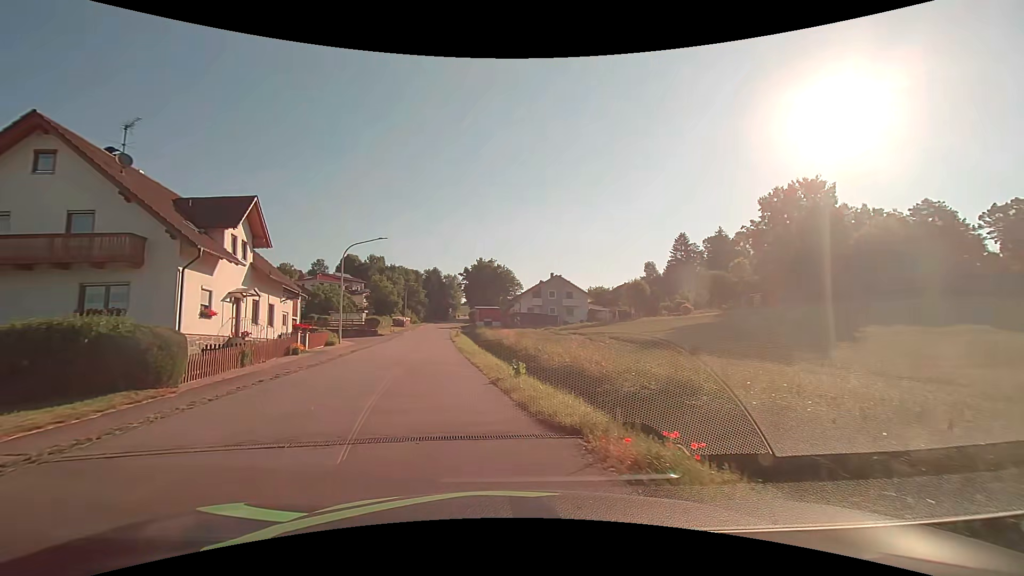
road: tertiary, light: Day
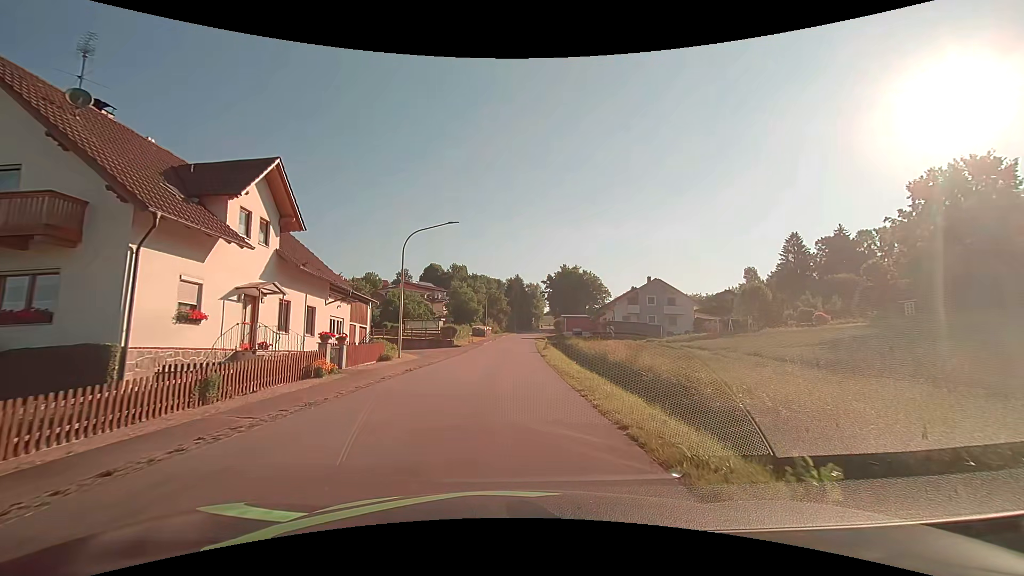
(-1.1, +9.2) m; -9°
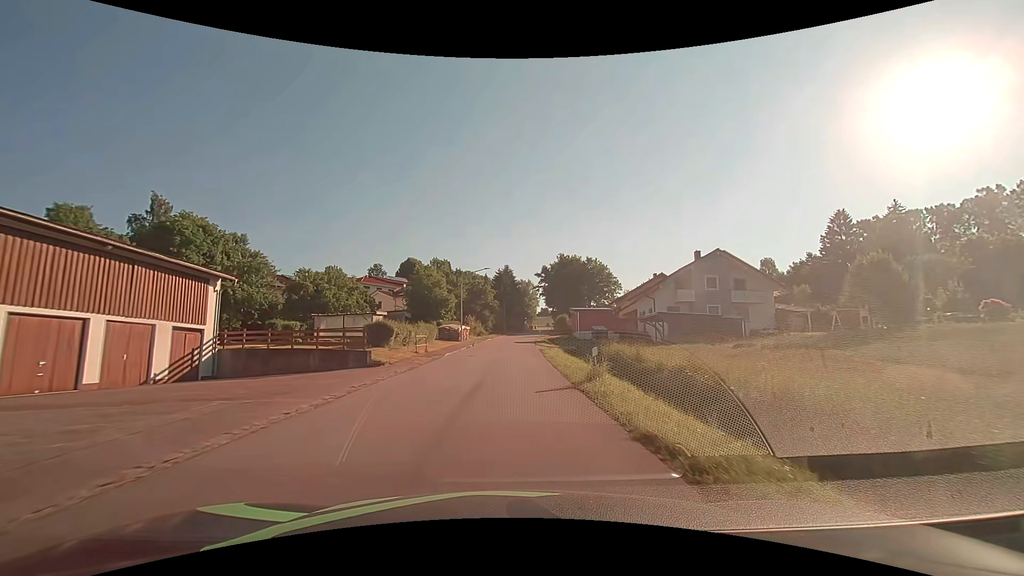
(+0.4, +26.2) m; +1°
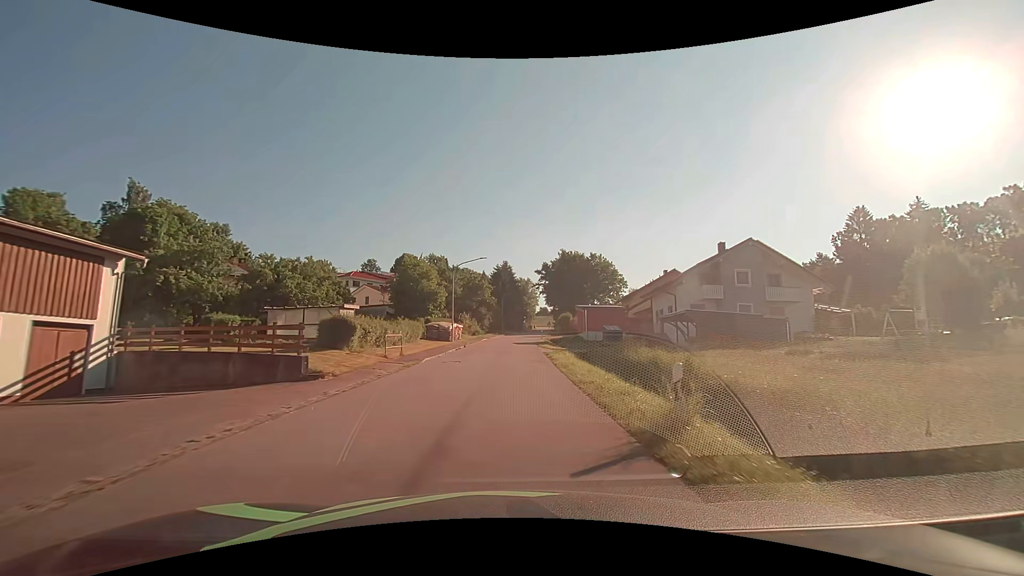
(0.0, +6.7) m; 0°
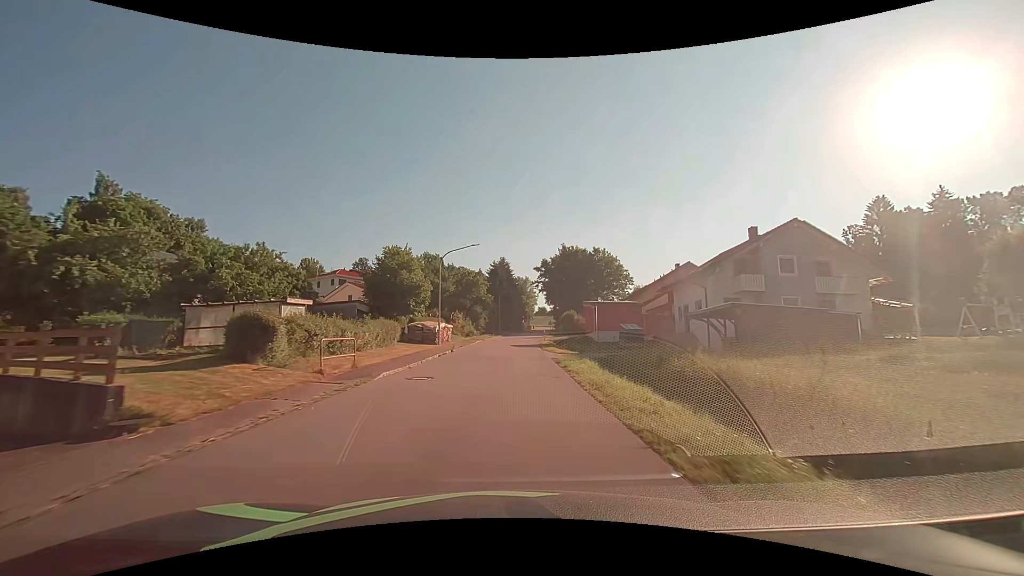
(0.0, +7.1) m; 0°
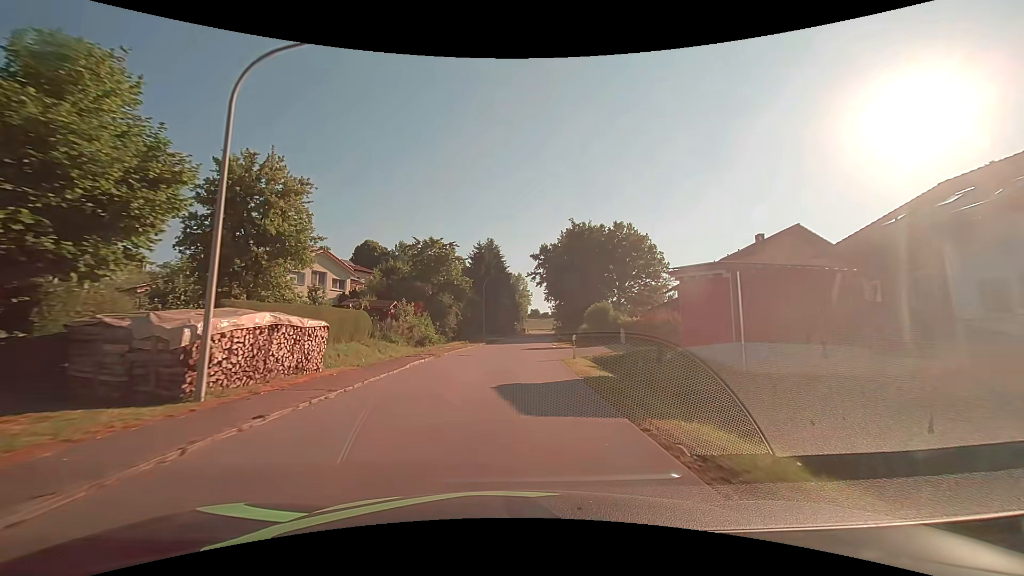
(+0.2, +27.3) m; +1°
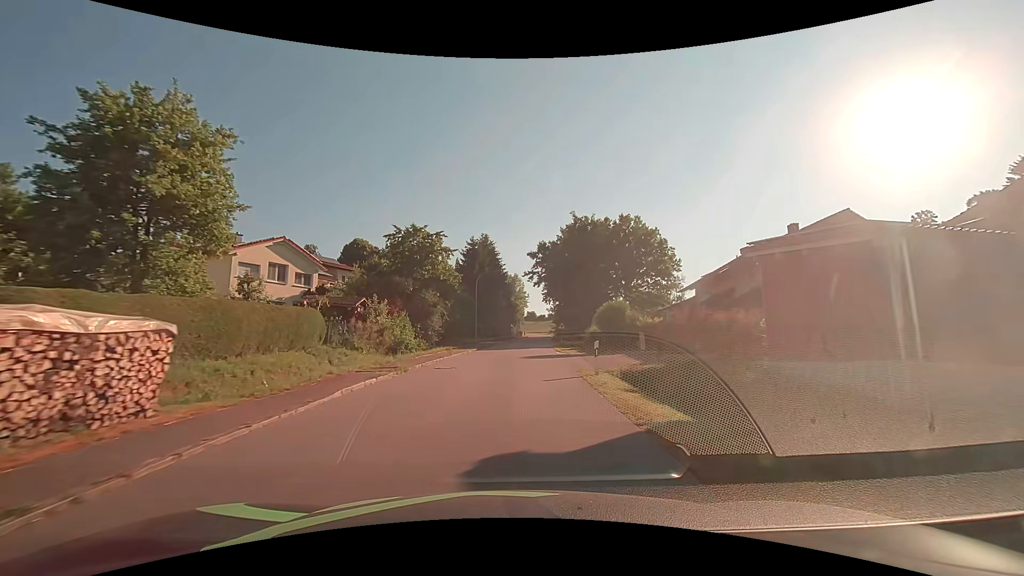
(0.0, +6.4) m; +1°
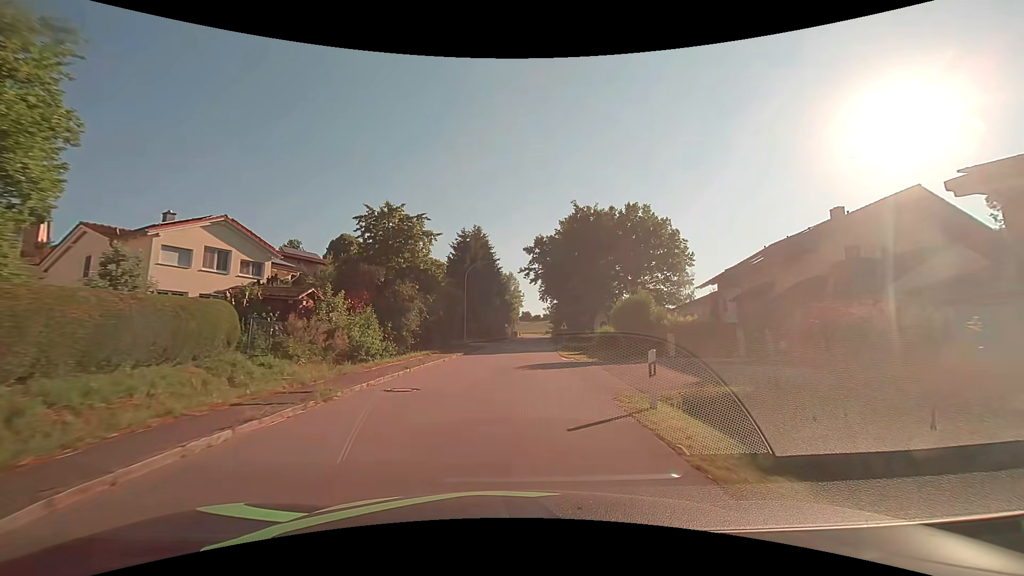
(0.0, +6.5) m; 0°
(0, +10) (+1, +20) (+1, +30) (+2, +40) (+3, +50) (+3, +60) (+4, +70) (+5, +80) (+5, +90) (+6, +100) m
